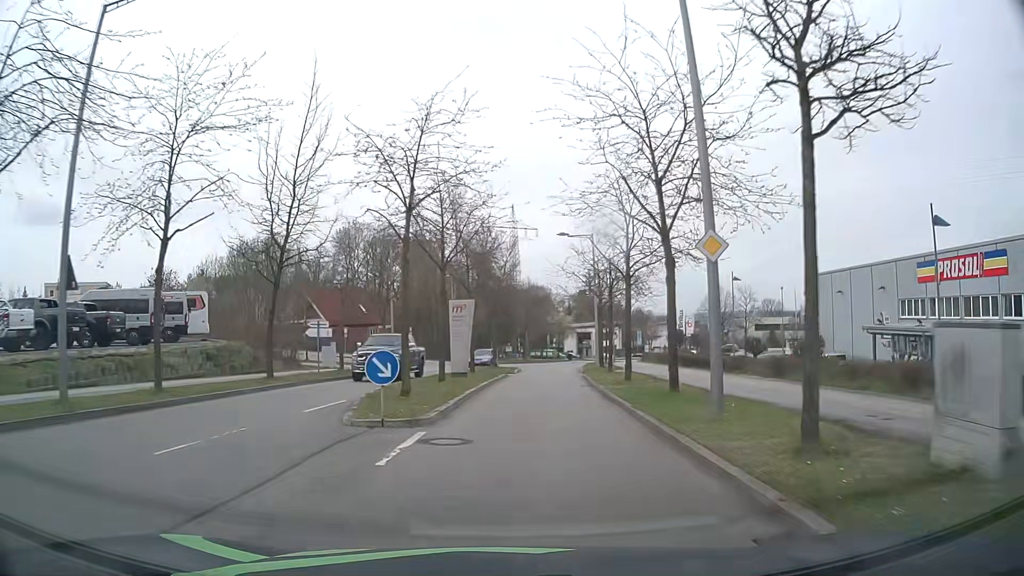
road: residential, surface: asphalt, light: Day
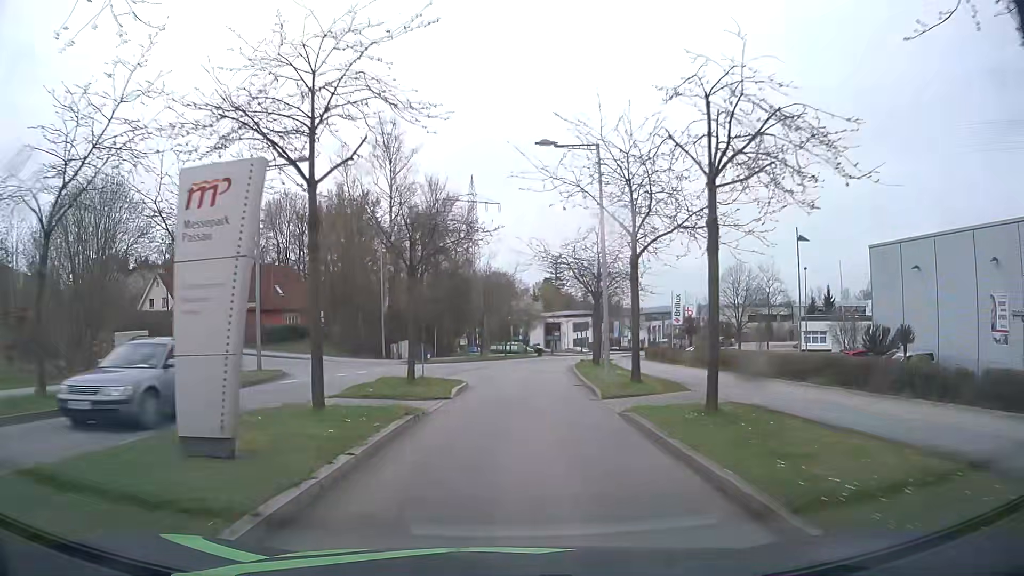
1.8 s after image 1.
(+0.8, +20.3) m; +3°
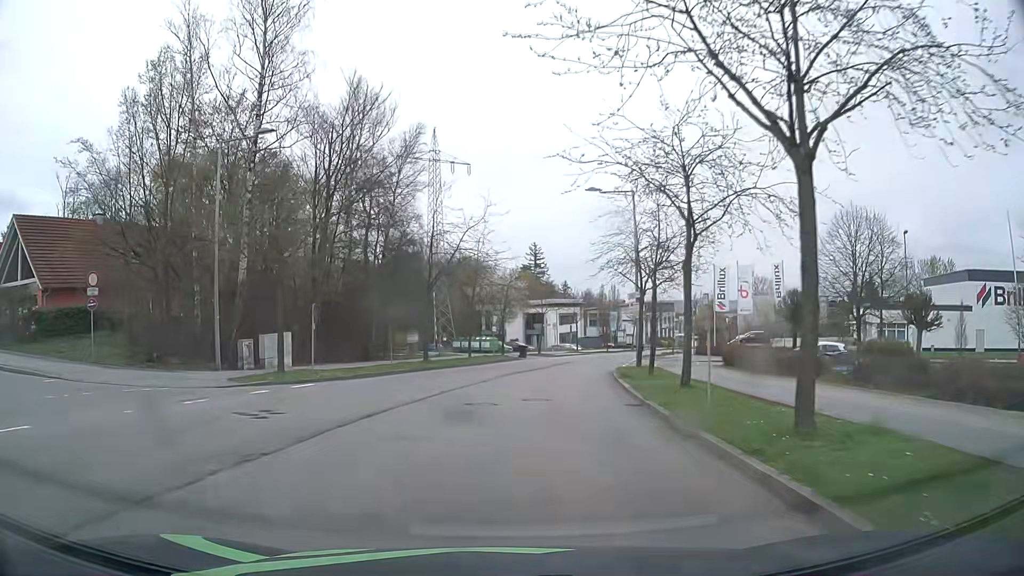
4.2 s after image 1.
(+0.6, +26.5) m; +2°
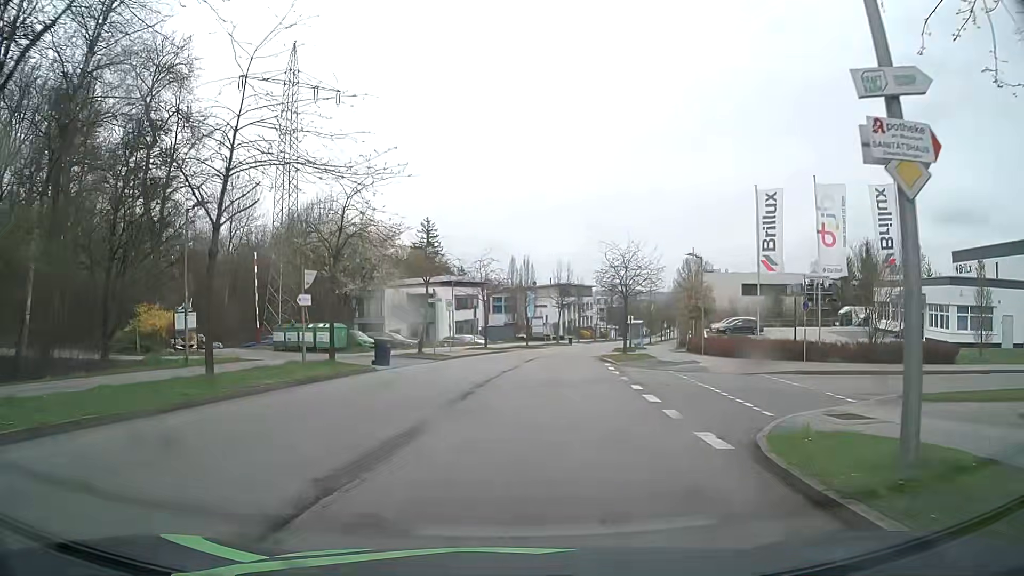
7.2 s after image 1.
(+1.7, +28.5) m; +9°
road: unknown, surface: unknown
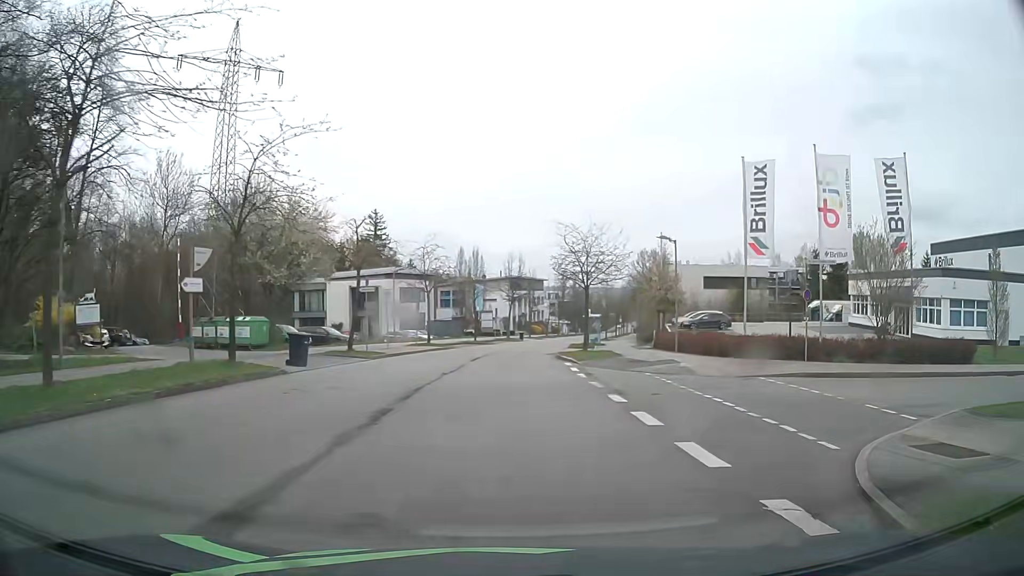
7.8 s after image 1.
(+0.1, +4.5) m; +3°
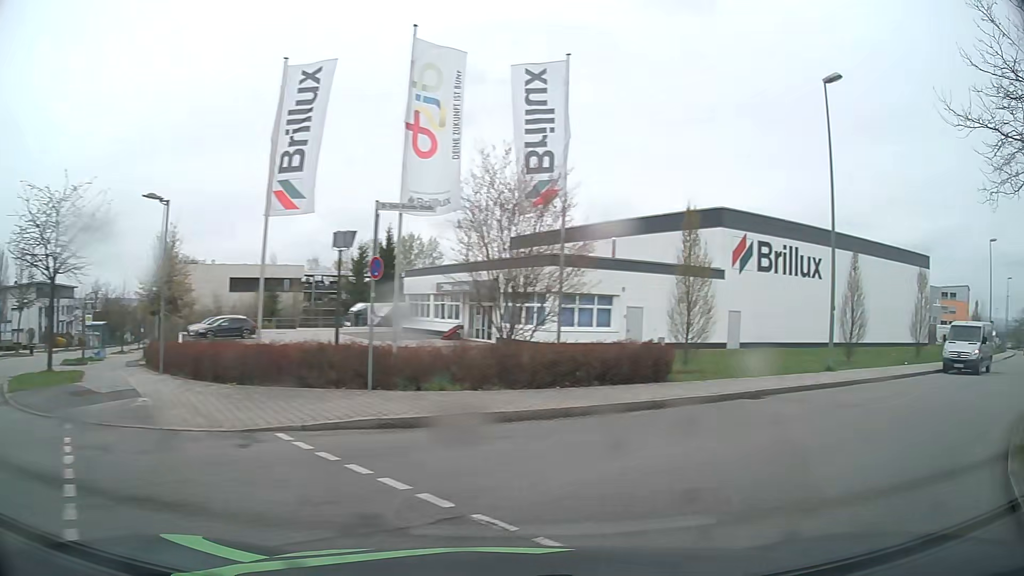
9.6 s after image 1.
(+2.9, +10.2) m; +38°
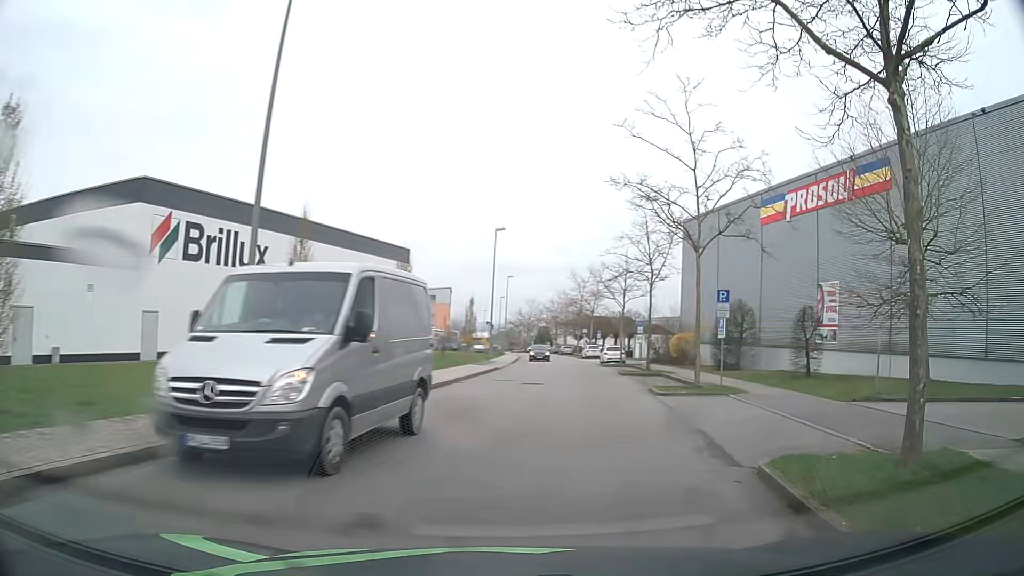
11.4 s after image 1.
(+4.2, +8.8) m; +47°
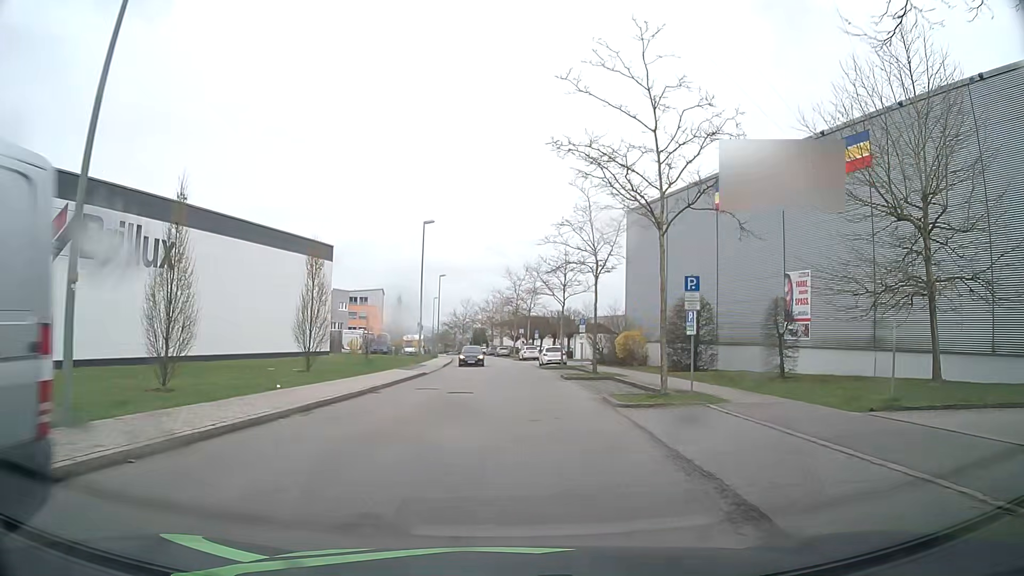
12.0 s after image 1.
(+0.3, +4.1) m; +6°
(0, +10) (0, +20) (+1, +30) (+1, +40) (0, +50) (0, +60) (-1, +70) (-1, +80) (-2, +90) (-3, +100) m
